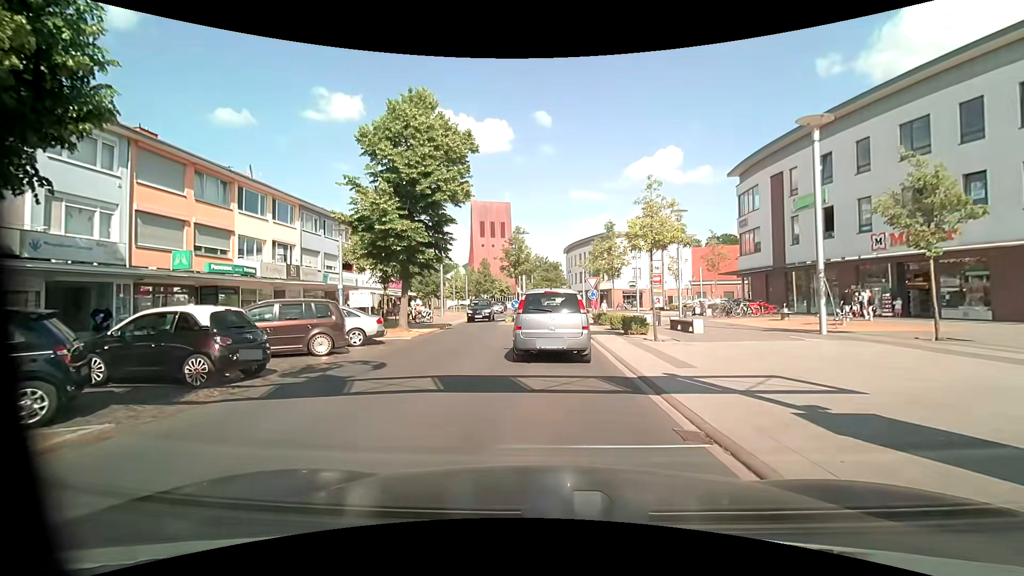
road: residential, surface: asphalt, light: Day
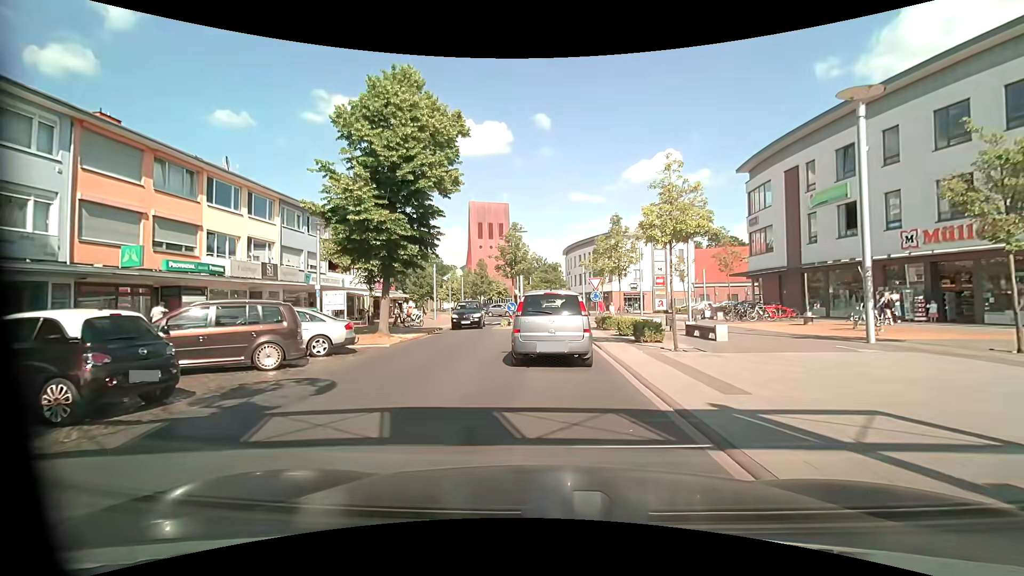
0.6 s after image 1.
(0.0, +2.6) m; +1°
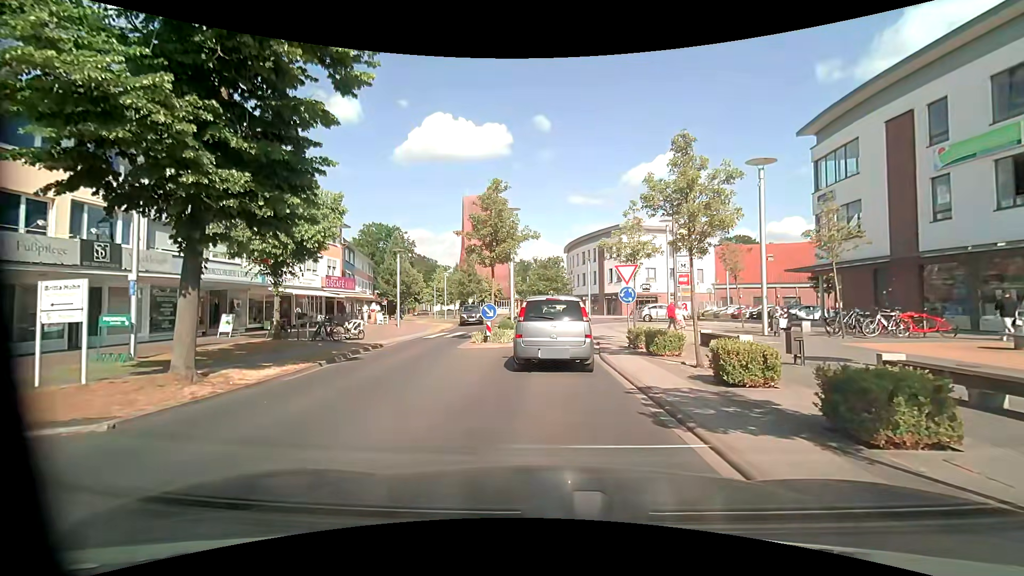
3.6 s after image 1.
(0.0, +11.3) m; 0°
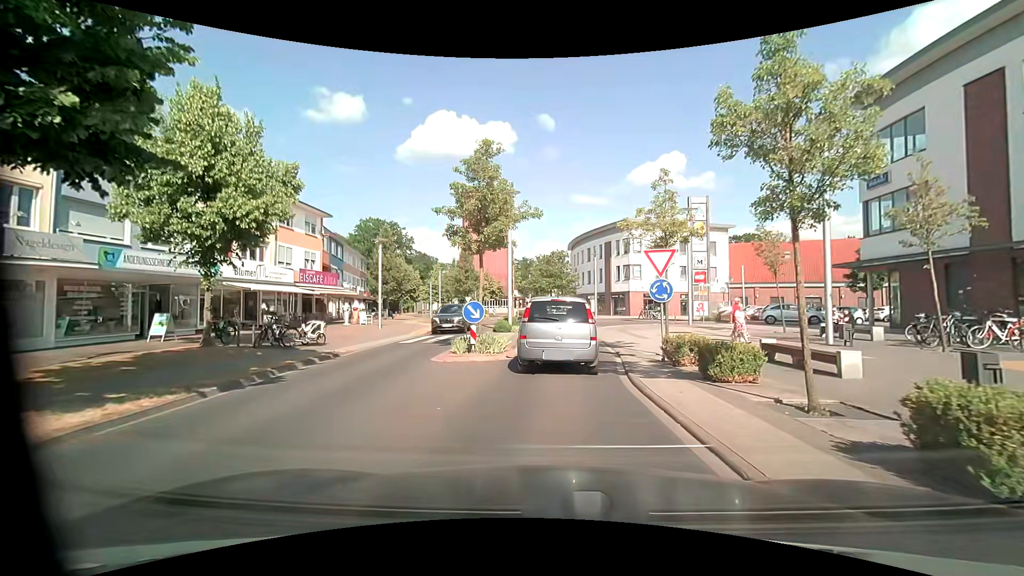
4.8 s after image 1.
(0.0, +4.6) m; 0°
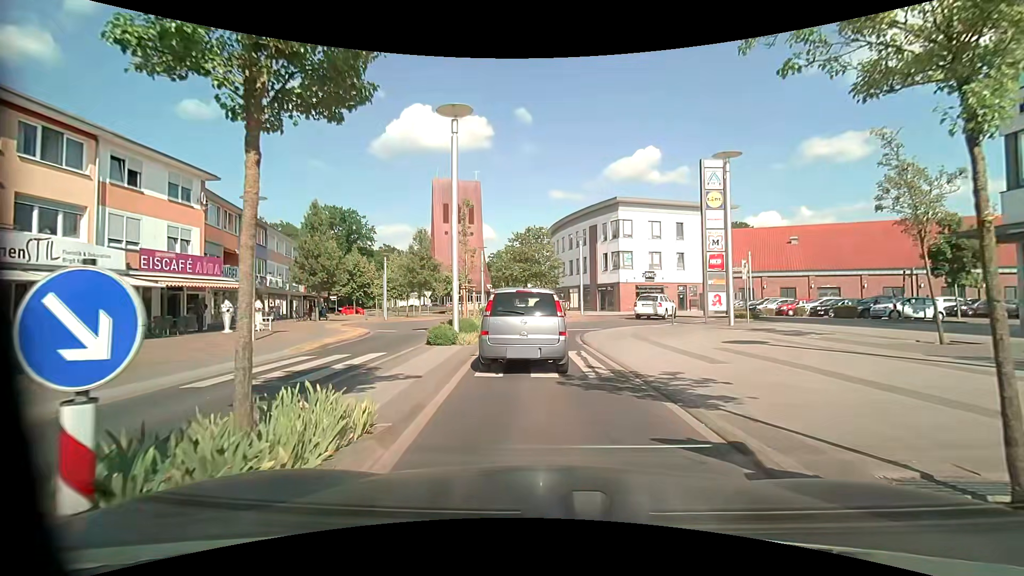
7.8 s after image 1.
(+0.2, +11.1) m; +3°
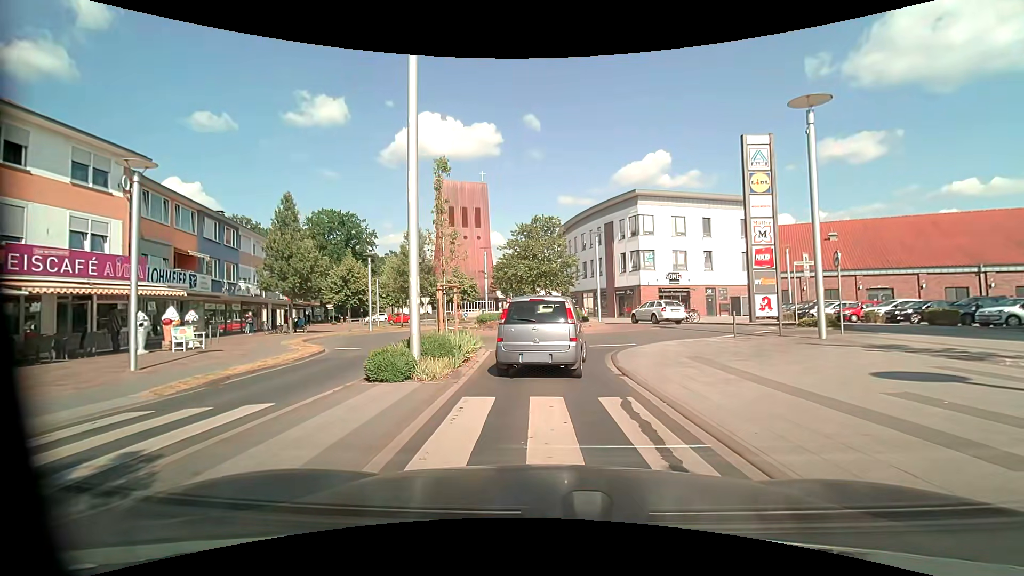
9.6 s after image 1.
(-0.1, +6.4) m; -3°
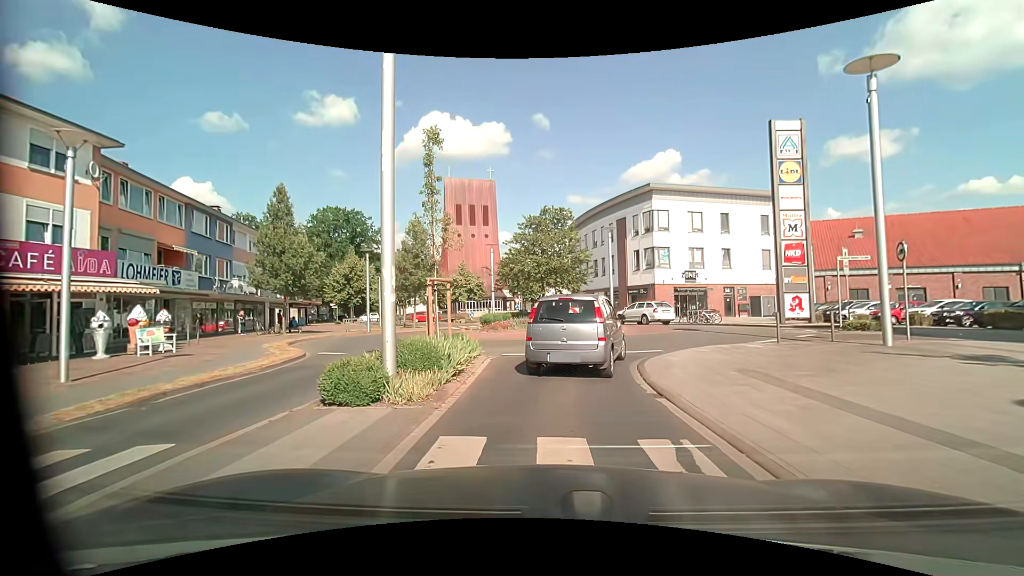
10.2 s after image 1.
(0.0, +2.4) m; -1°
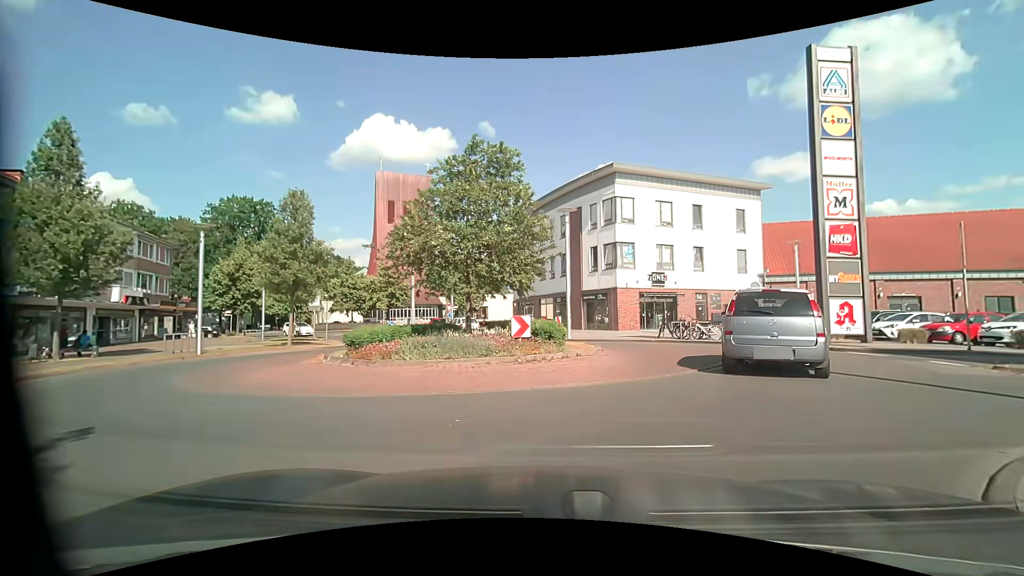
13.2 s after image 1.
(+0.5, +11.0) m; +7°
